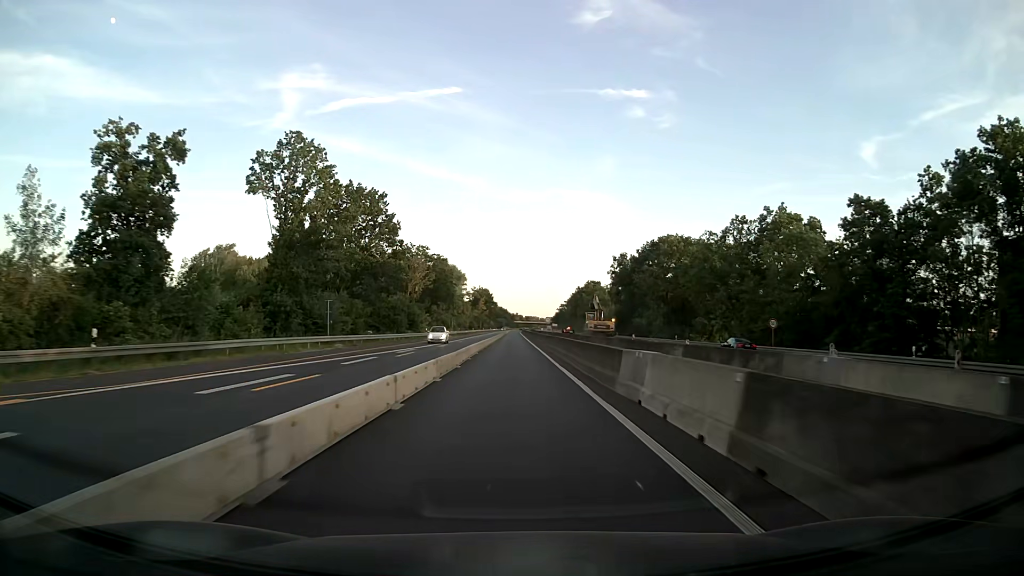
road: motorway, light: Day
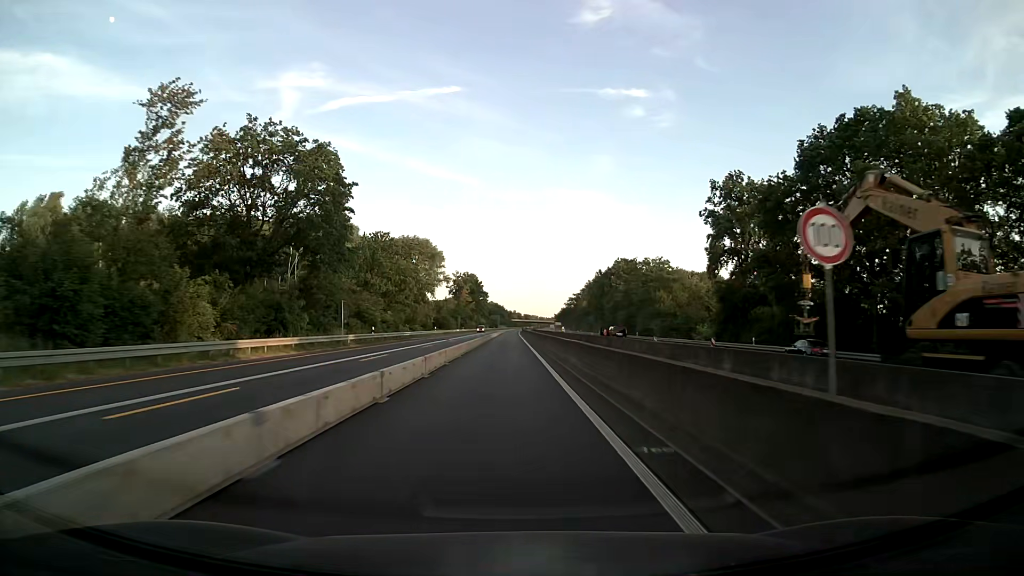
(+0.2, +77.6) m; 0°
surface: asphalt
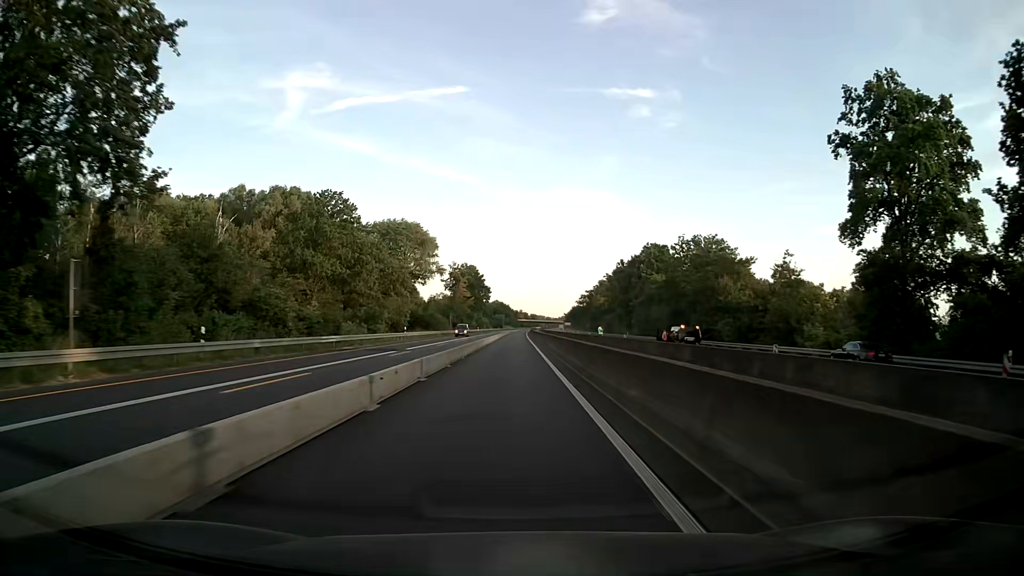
(-0.1, +31.3) m; -1°
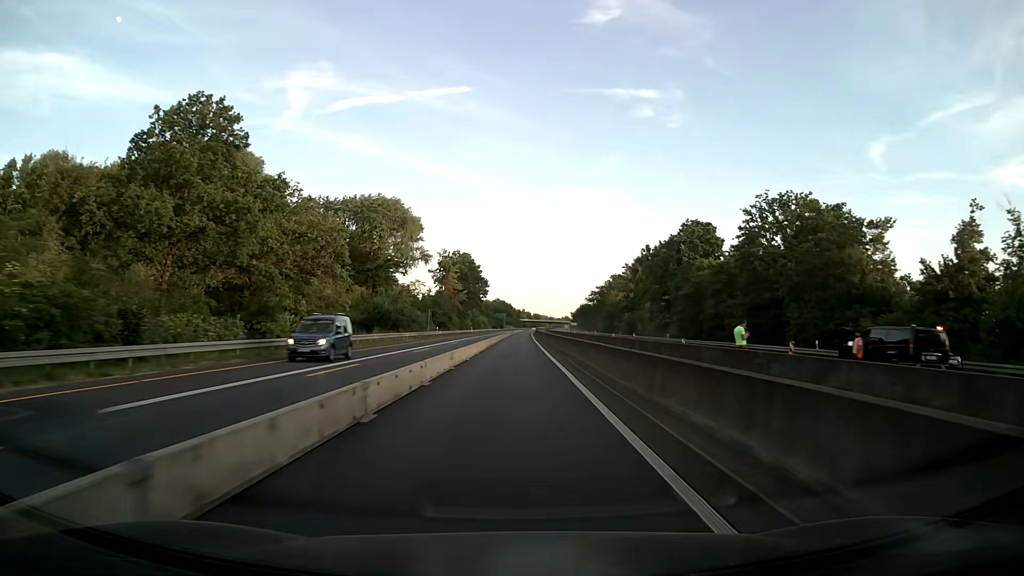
(-0.1, +31.4) m; 0°
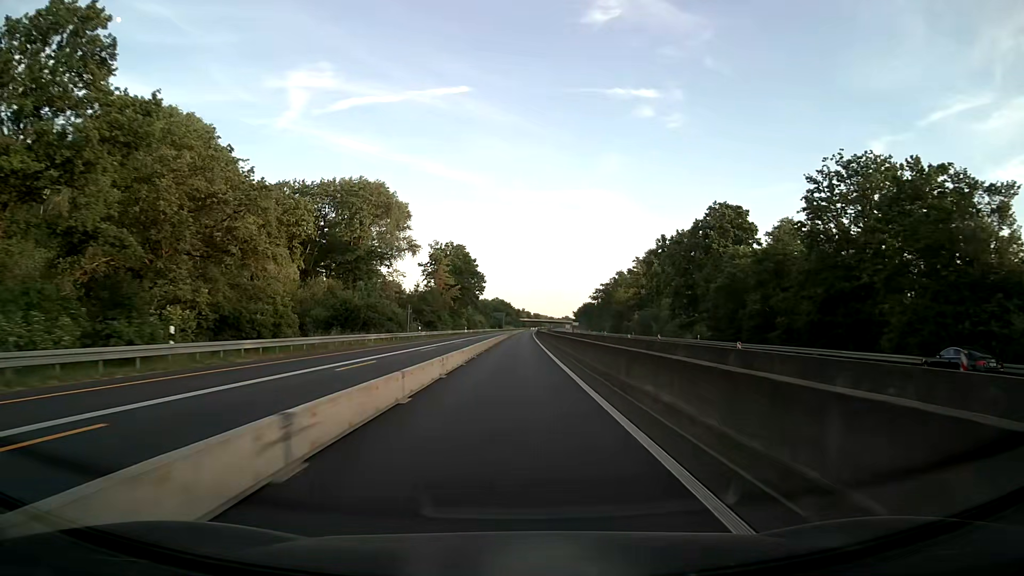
(0.0, +15.7) m; 0°
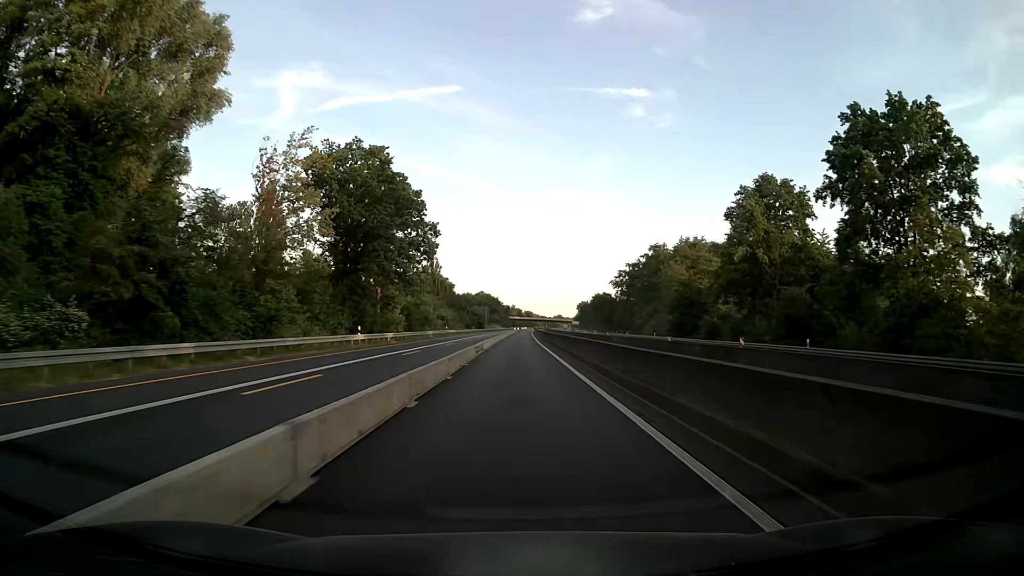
(+0.6, +78.9) m; +1°
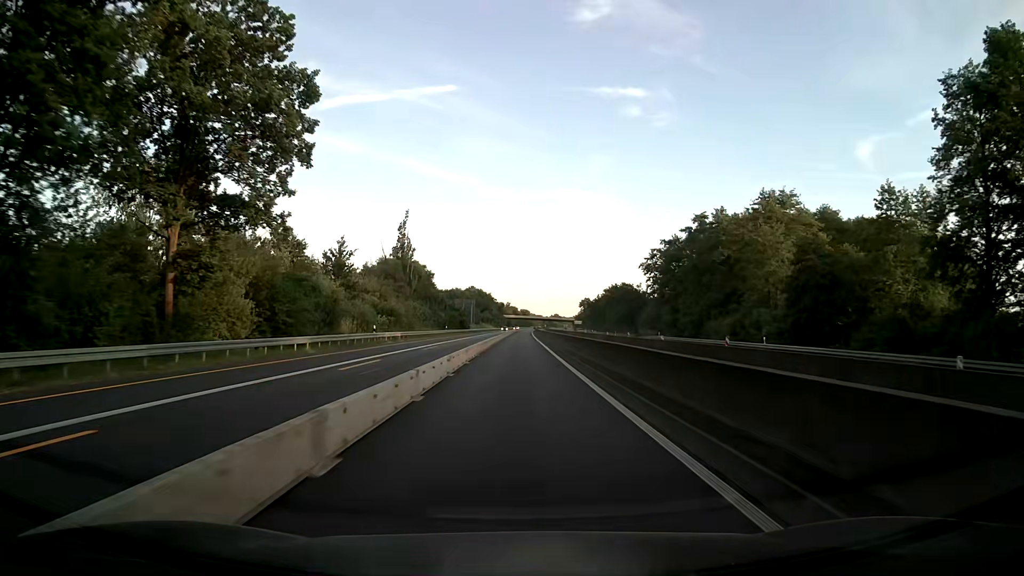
(+0.1, +47.4) m; 0°
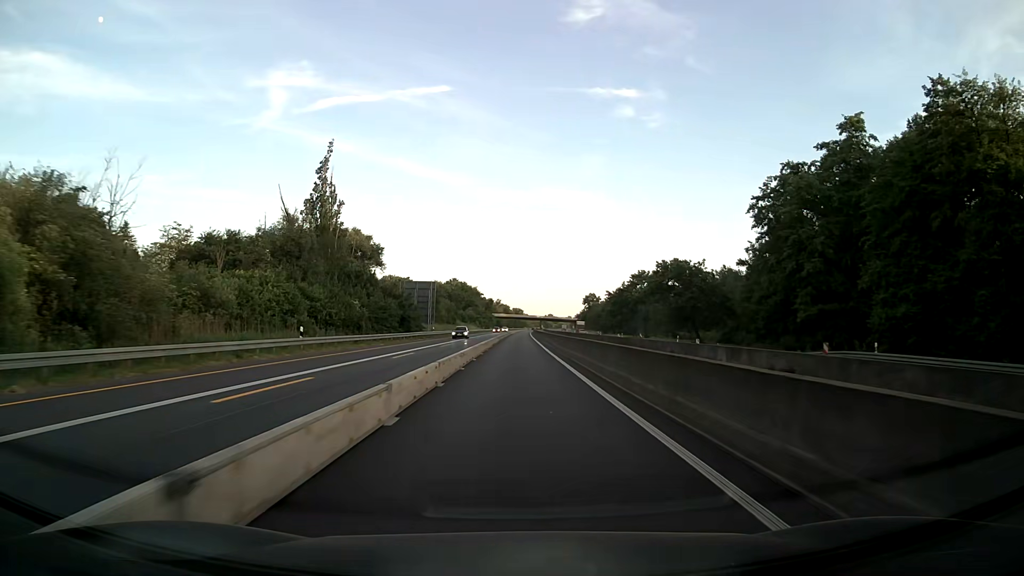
(+0.4, +63.1) m; +1°
(0, +10) (0, +20) (0, +30) (0, +40) (0, +50) (0, +60) (+1, +70) (+1, +80) (+1, +90) (+1, +100) m
